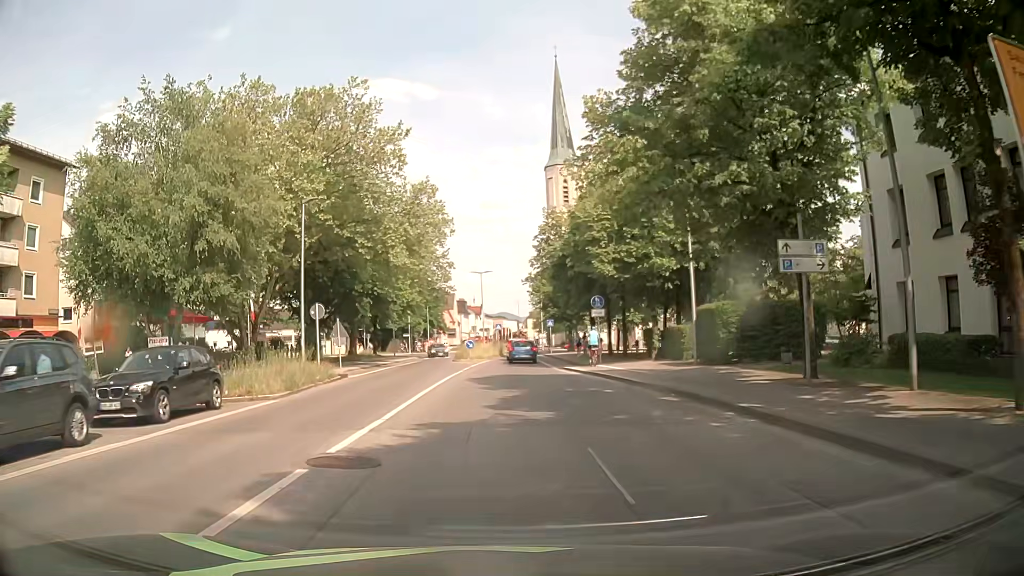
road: secondary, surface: asphalt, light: Day
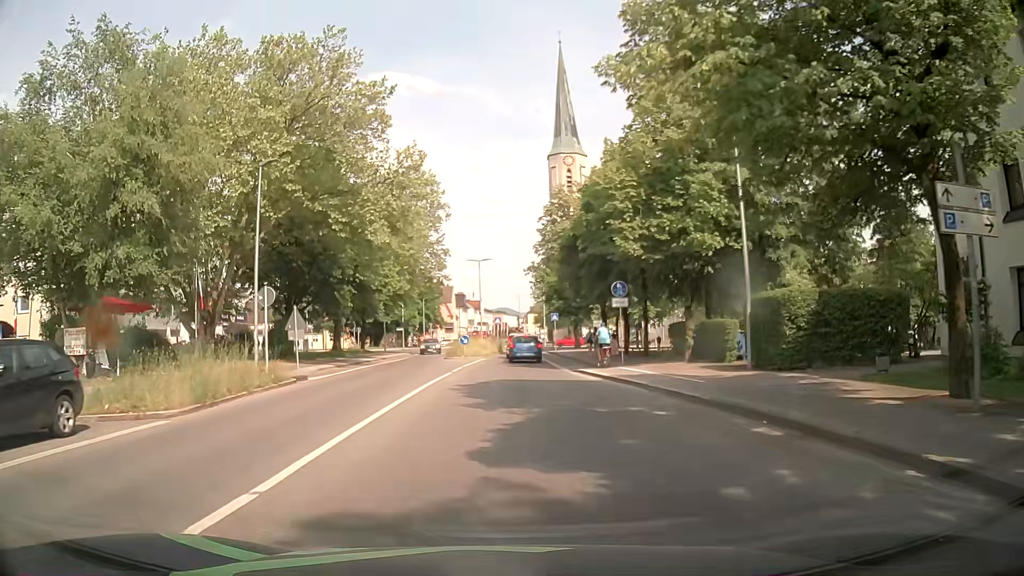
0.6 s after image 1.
(+0.1, +6.0) m; 0°
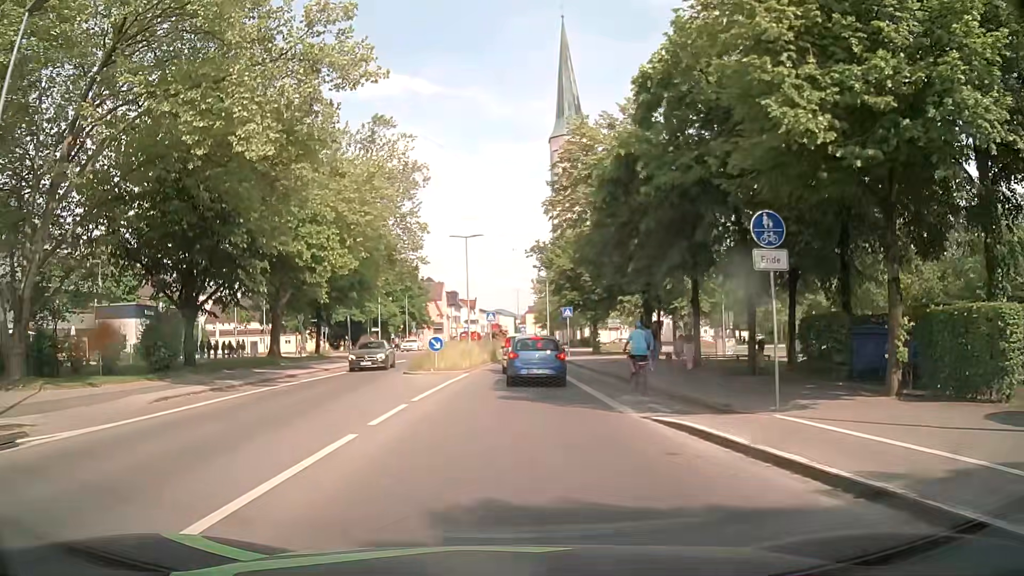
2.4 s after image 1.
(+0.3, +14.8) m; +1°
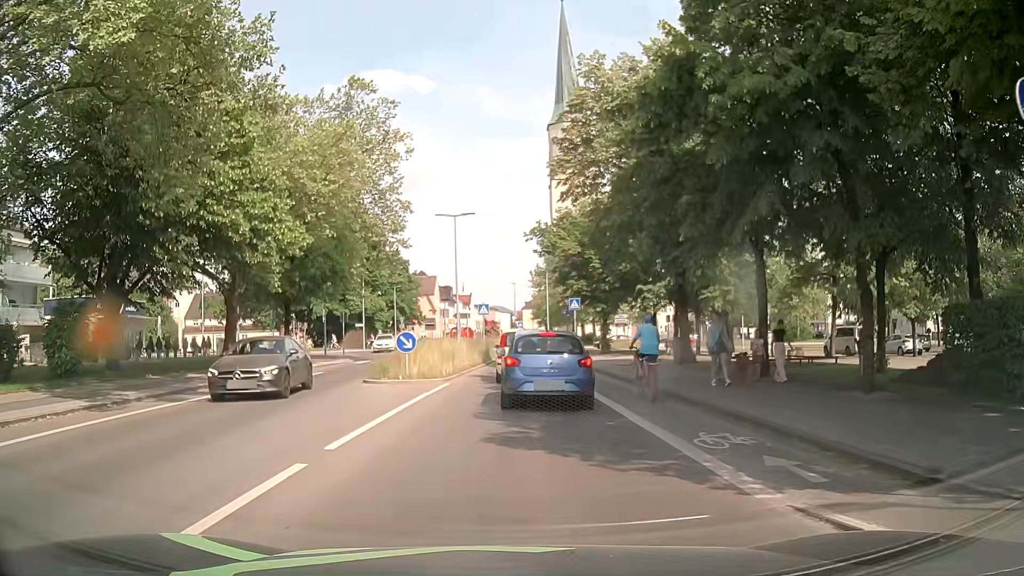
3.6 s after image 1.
(+0.1, +6.4) m; 0°
